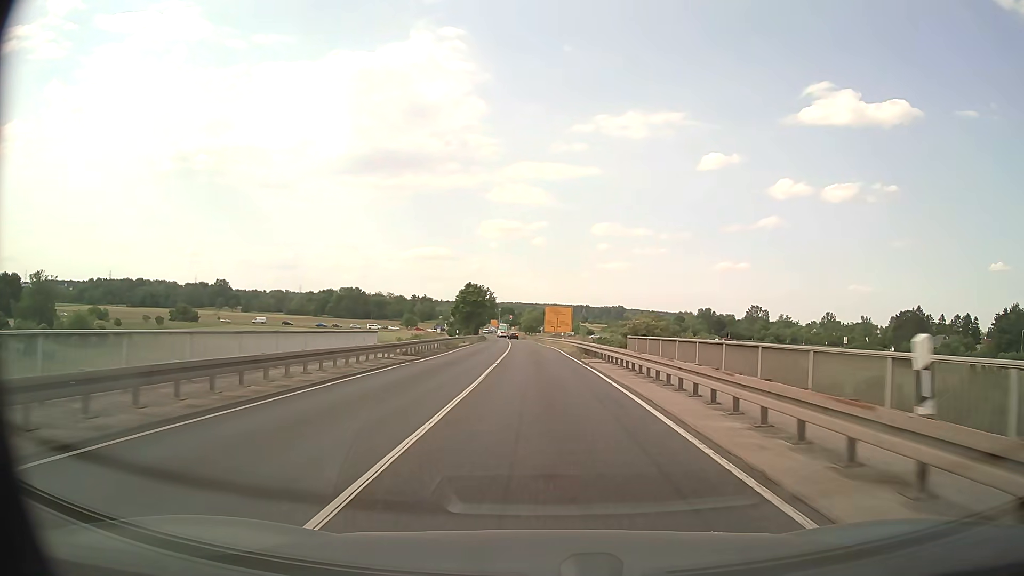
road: primary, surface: asphalt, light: Day
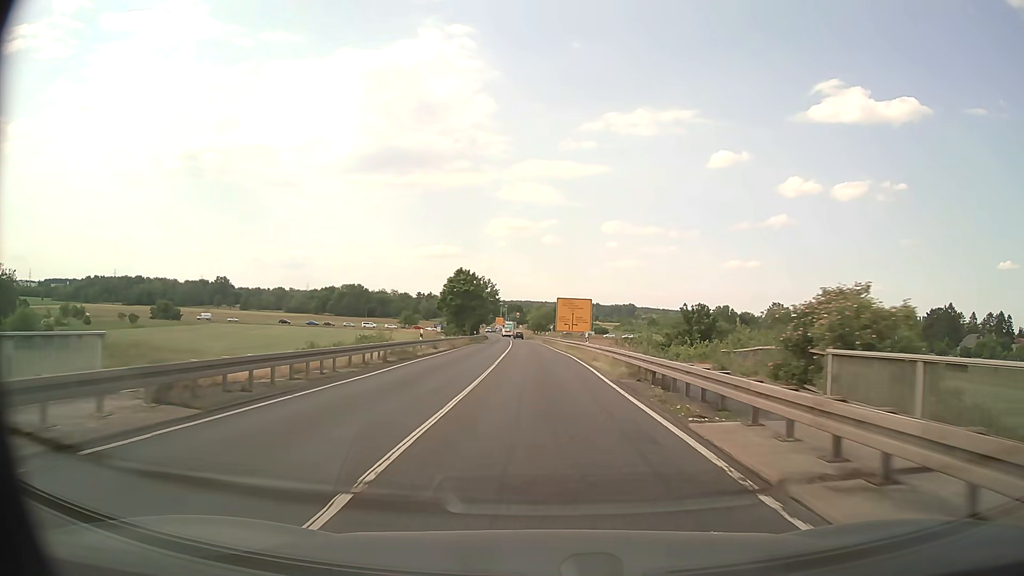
(-0.2, +20.8) m; -1°
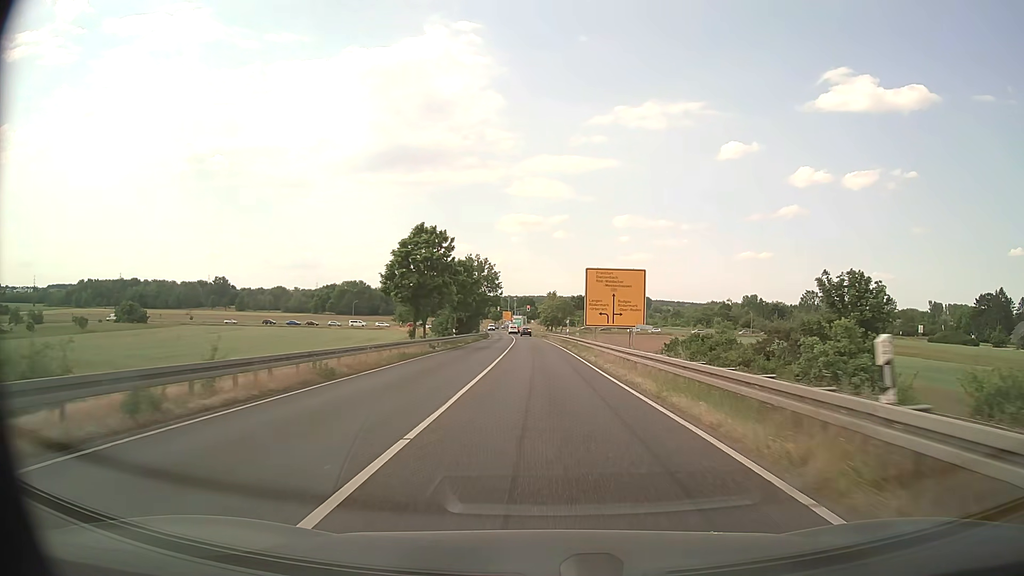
(-0.3, +30.9) m; -1°
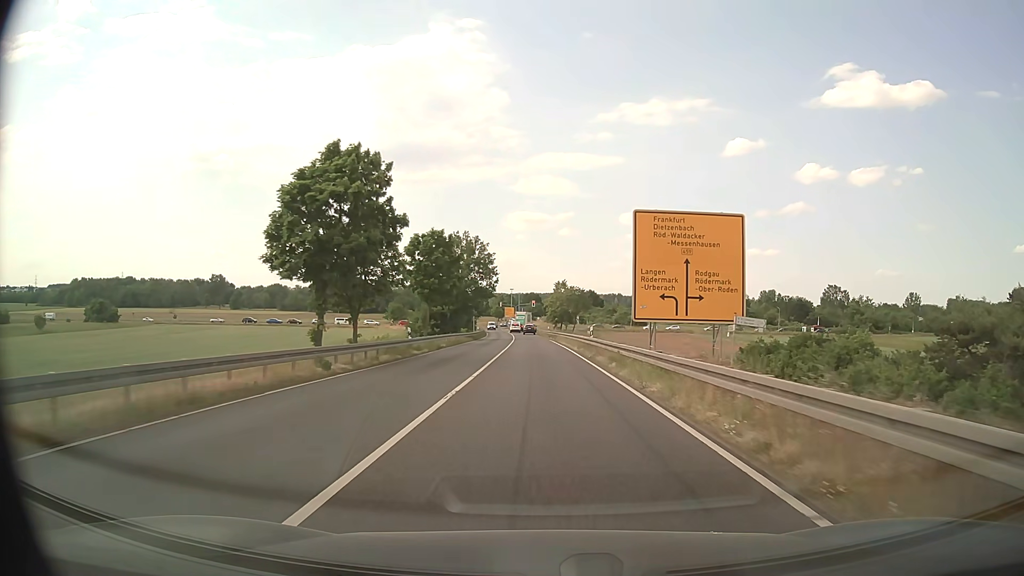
(-0.1, +20.2) m; -1°
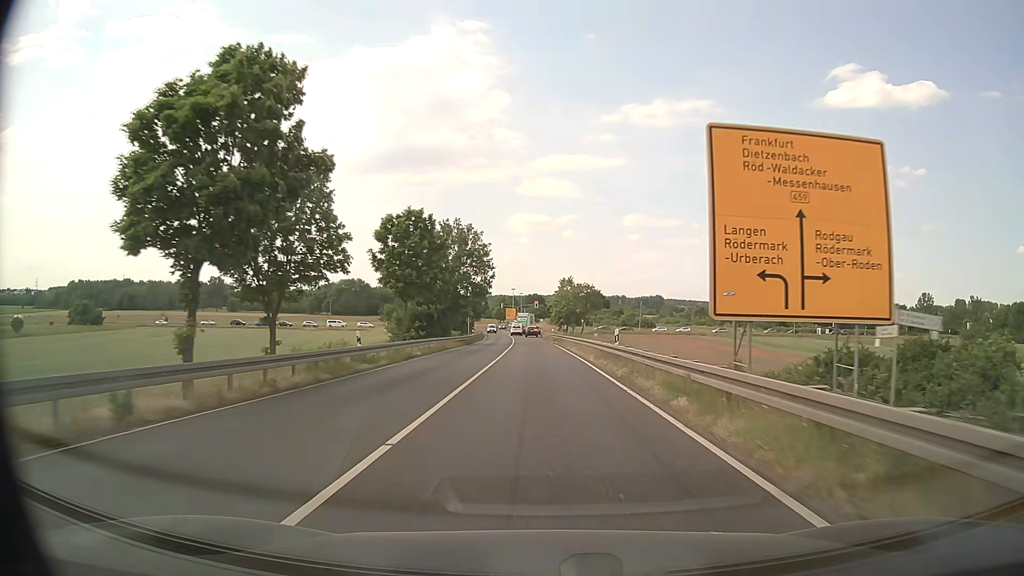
(0.0, +9.9) m; -1°
